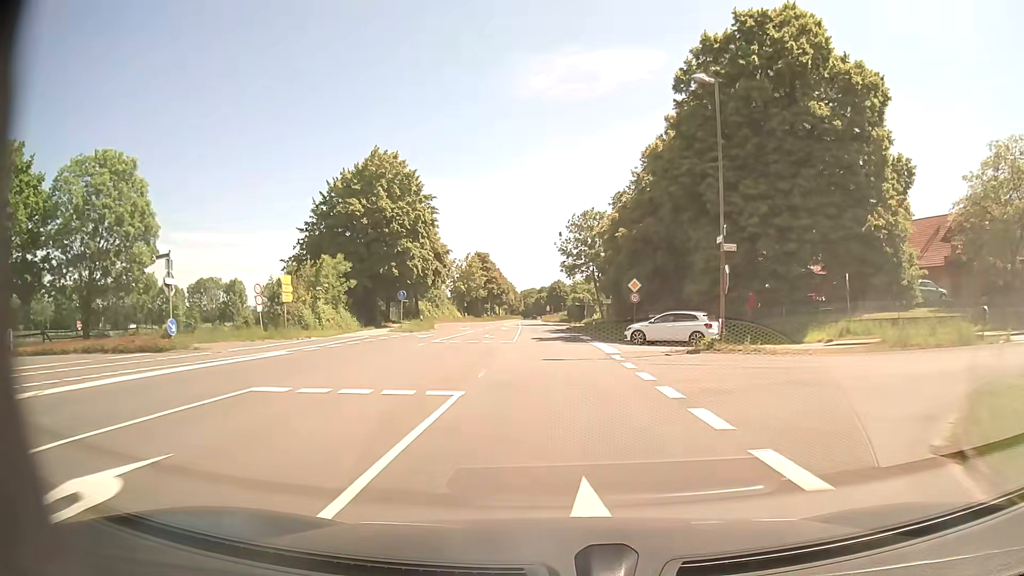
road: secondary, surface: asphalt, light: Day
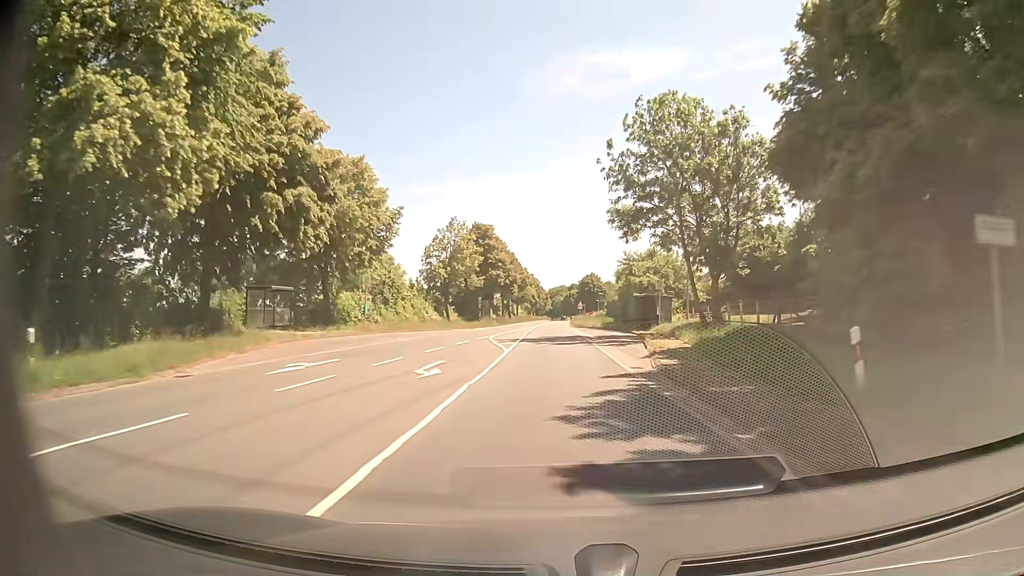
(-0.5, +43.1) m; -2°
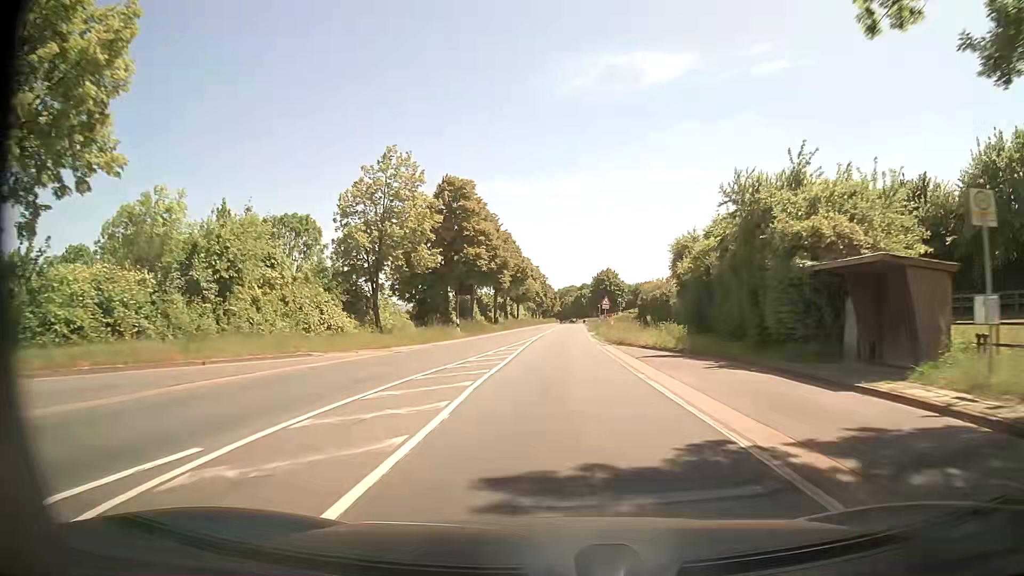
(-0.3, +32.4) m; -1°
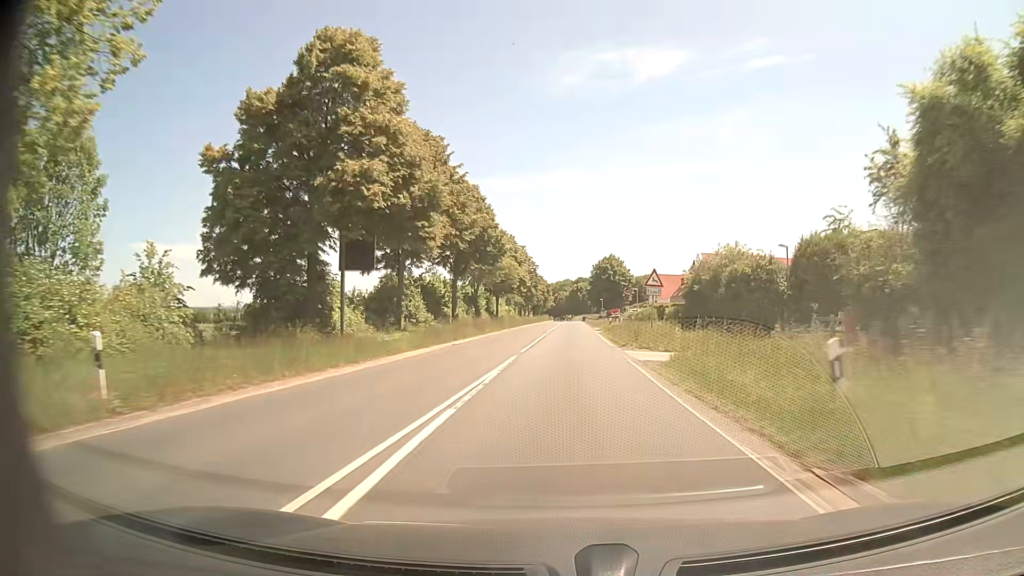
(+0.4, +32.5) m; +1°
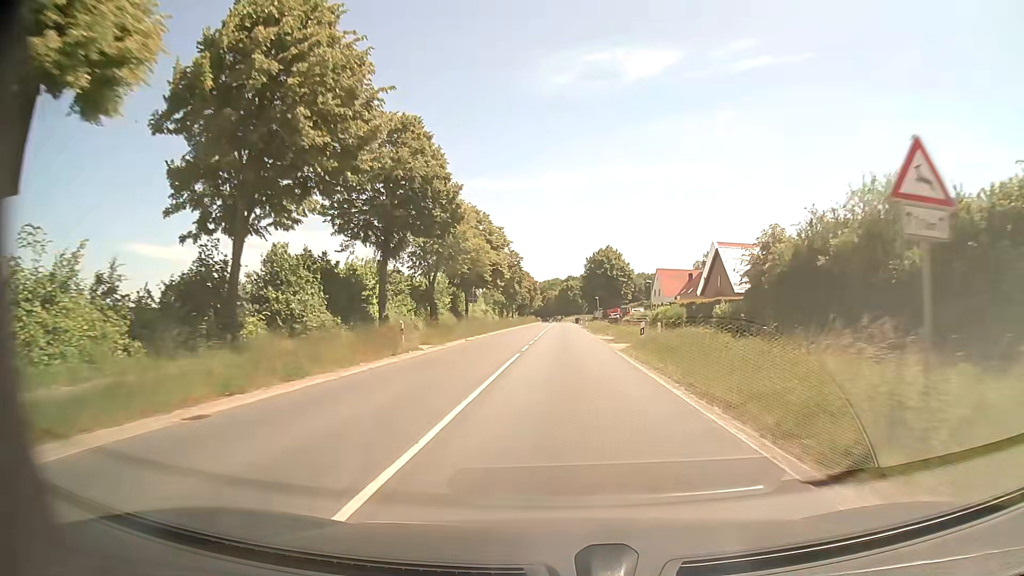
(+0.2, +21.7) m; +1°
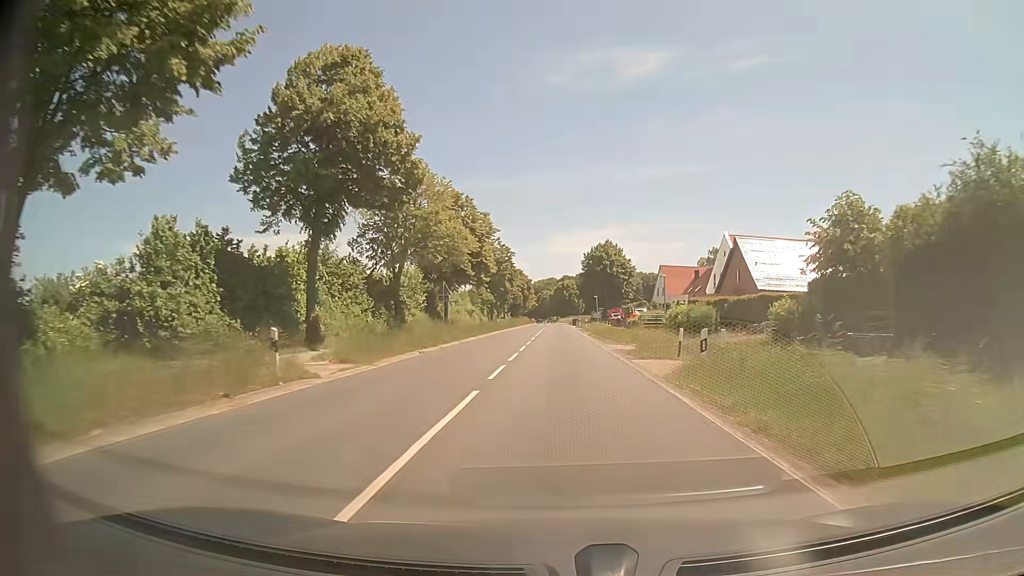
(0.0, +10.8) m; 0°
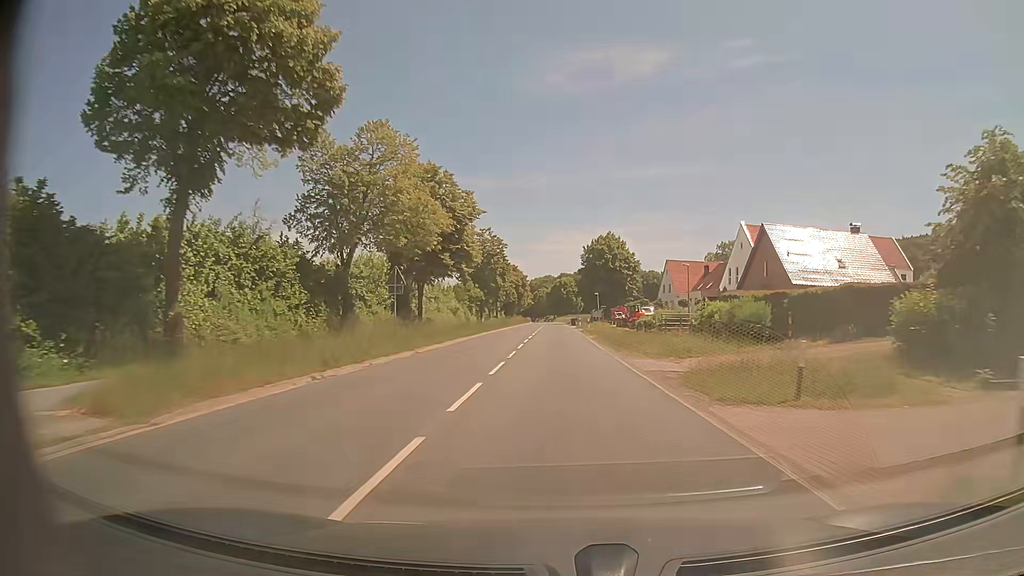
(0.0, +10.8) m; 0°
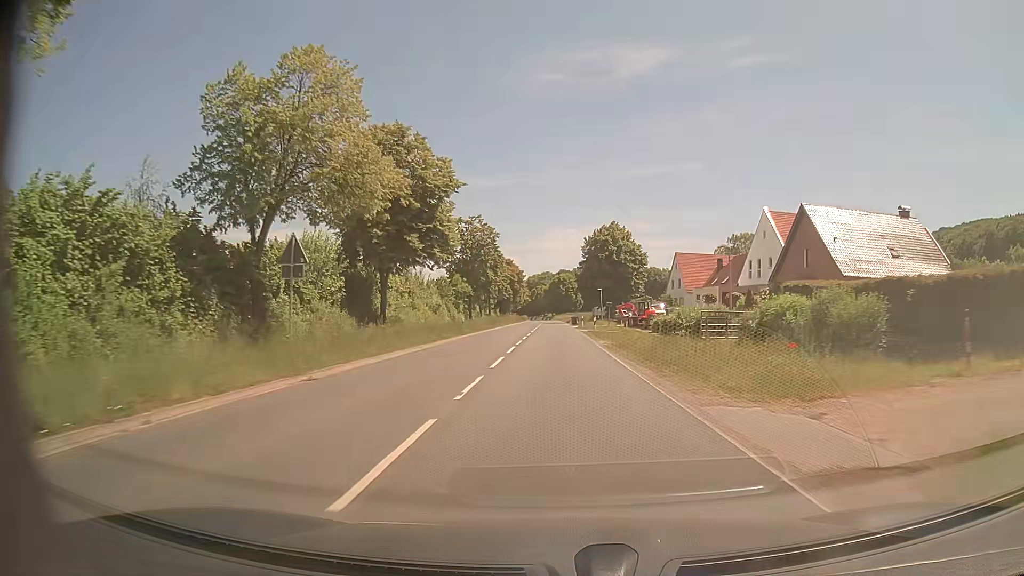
(0.0, +10.8) m; 0°
(0, +10) (0, +20) (0, +30) (0, +40) (0, +50) (0, +60) (0, +70) (0, +80) (-1, +90) (-1, +100) m
